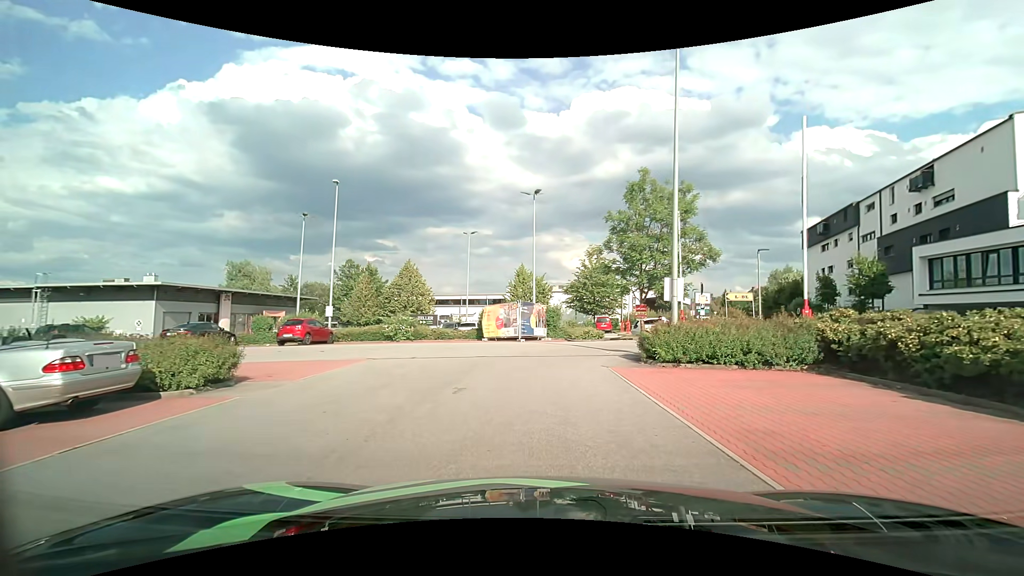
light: Day
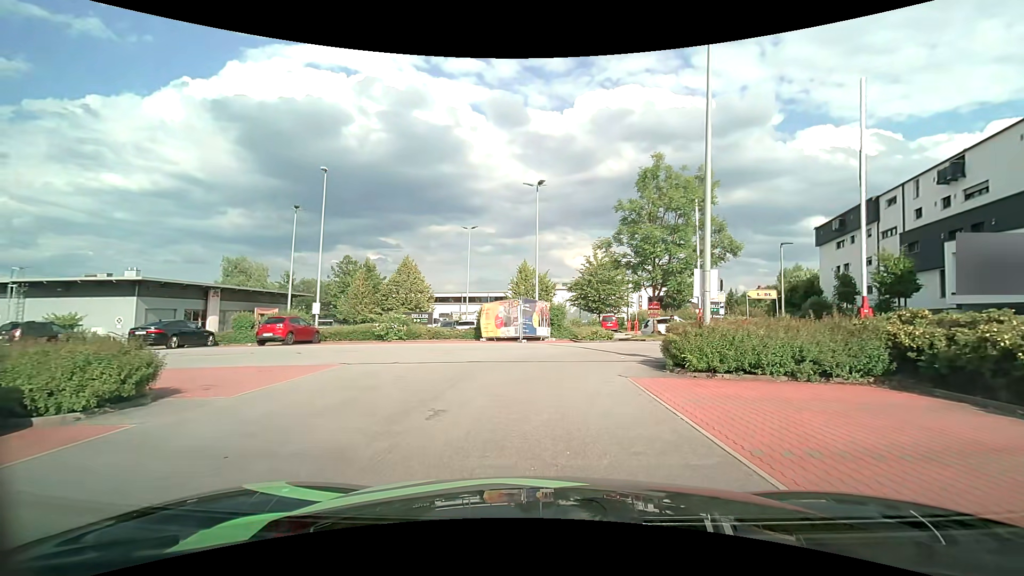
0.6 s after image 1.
(0.0, +2.3) m; 0°
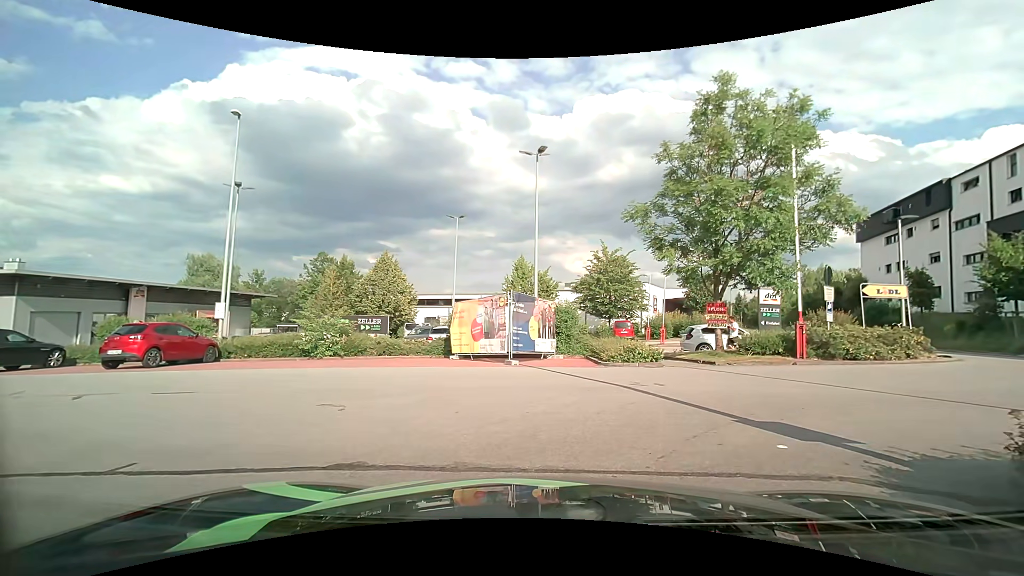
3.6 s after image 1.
(-0.1, +8.8) m; 0°
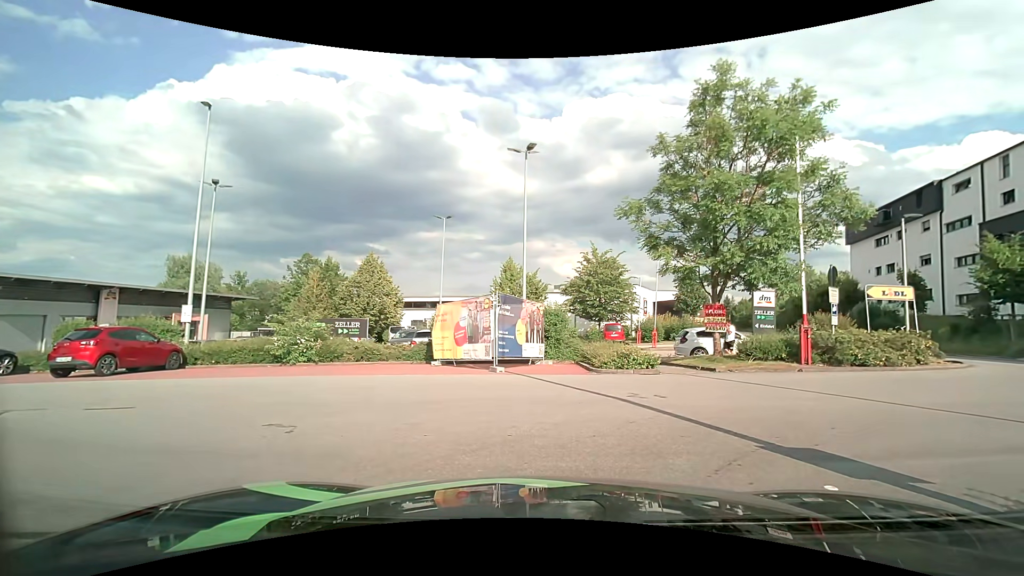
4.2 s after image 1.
(0.0, +1.1) m; +1°
